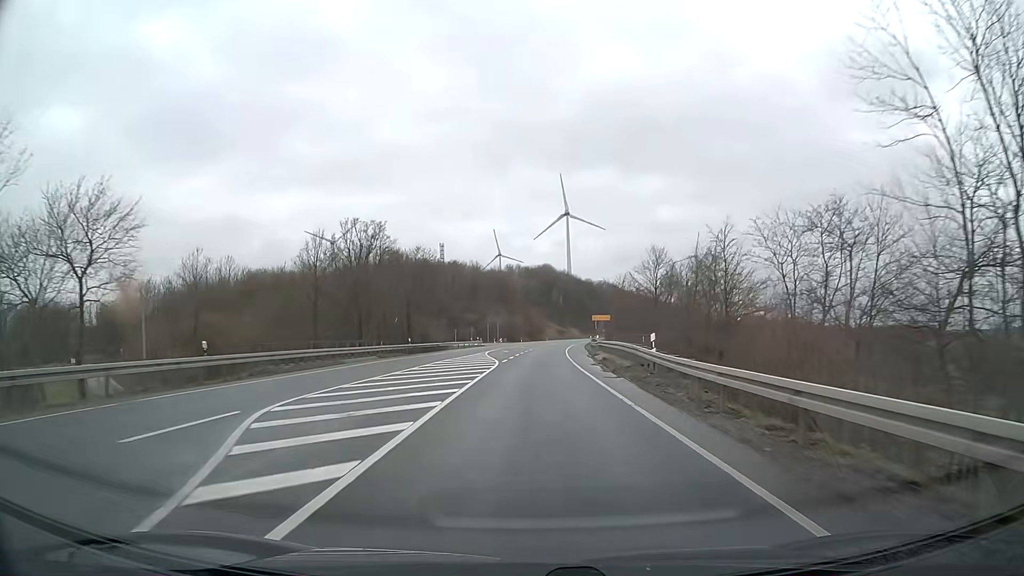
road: primary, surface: asphalt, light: Day
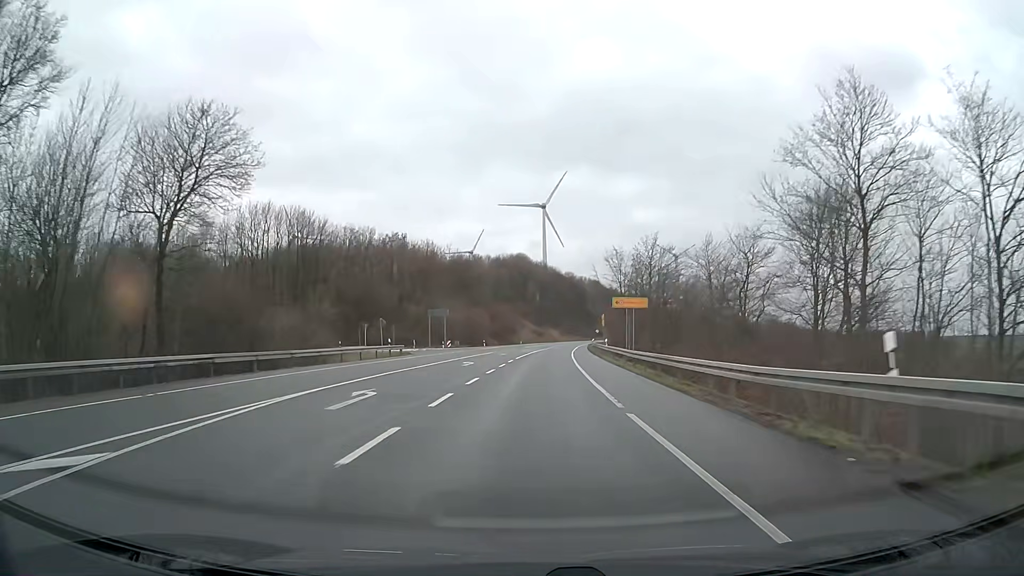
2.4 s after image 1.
(+1.0, +47.8) m; +2°
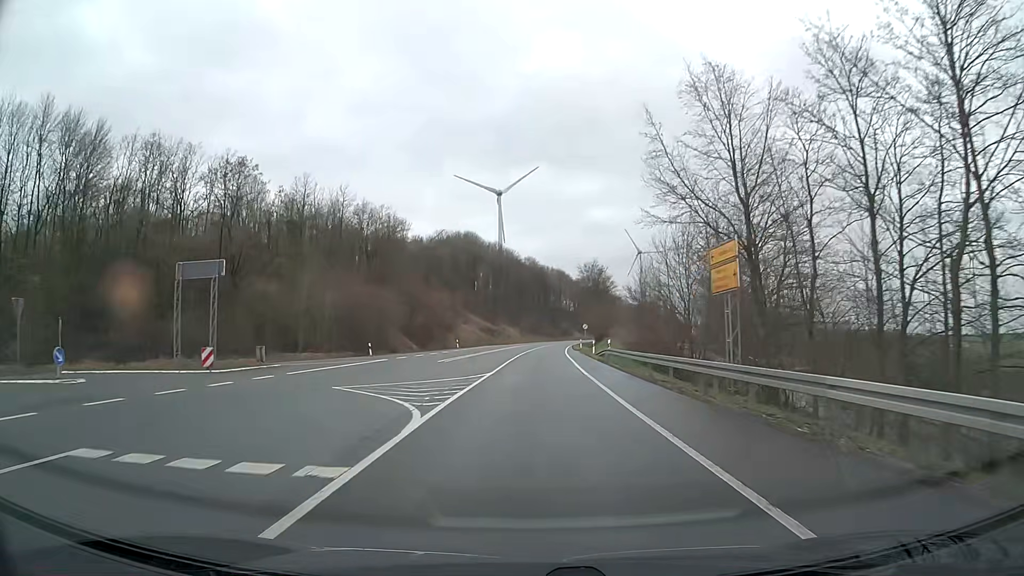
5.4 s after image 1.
(+1.6, +55.9) m; +4°
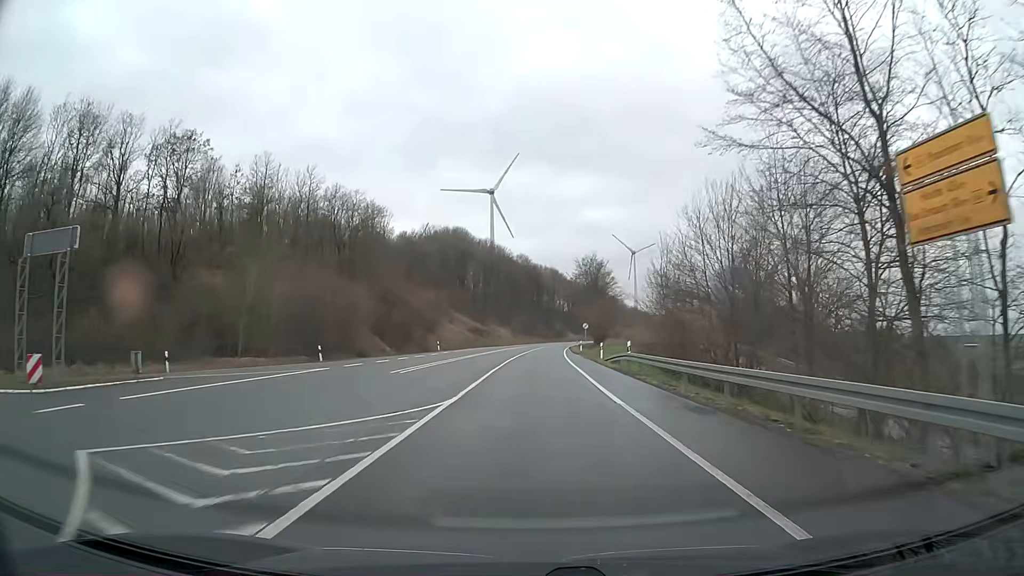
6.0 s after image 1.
(0.0, +11.0) m; 0°
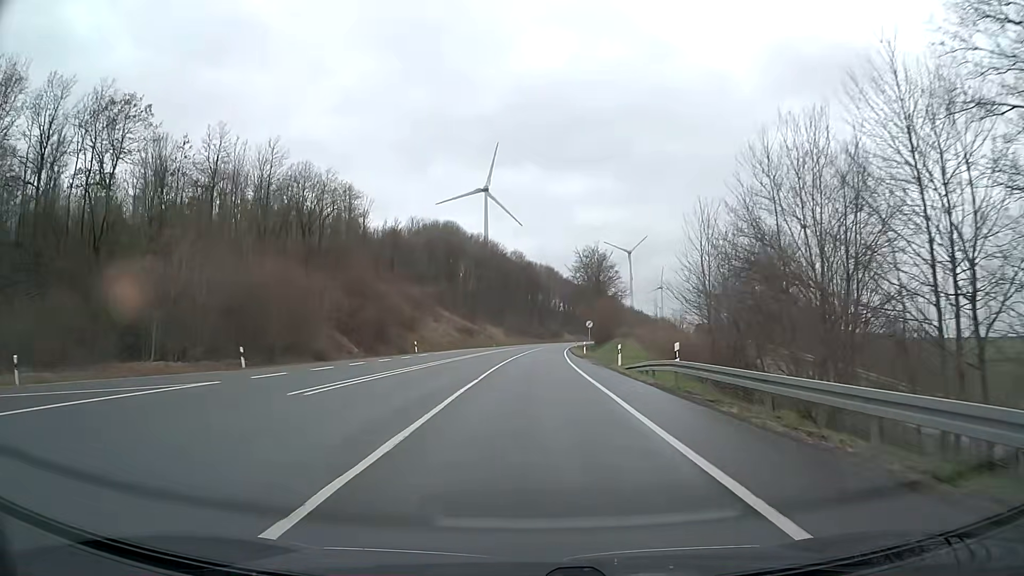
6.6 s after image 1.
(0.0, +11.0) m; +1°
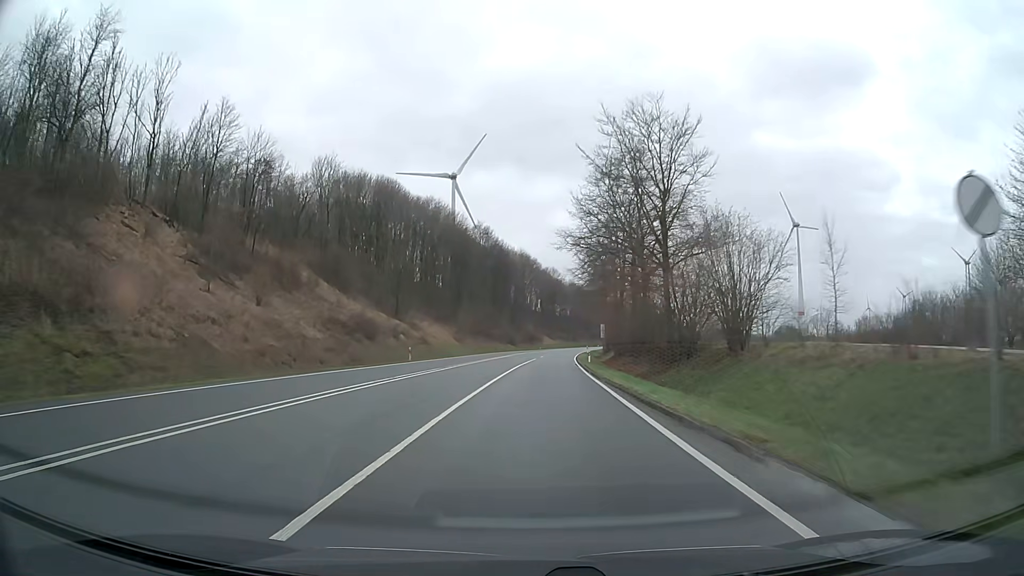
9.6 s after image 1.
(+1.1, +57.5) m; +2°
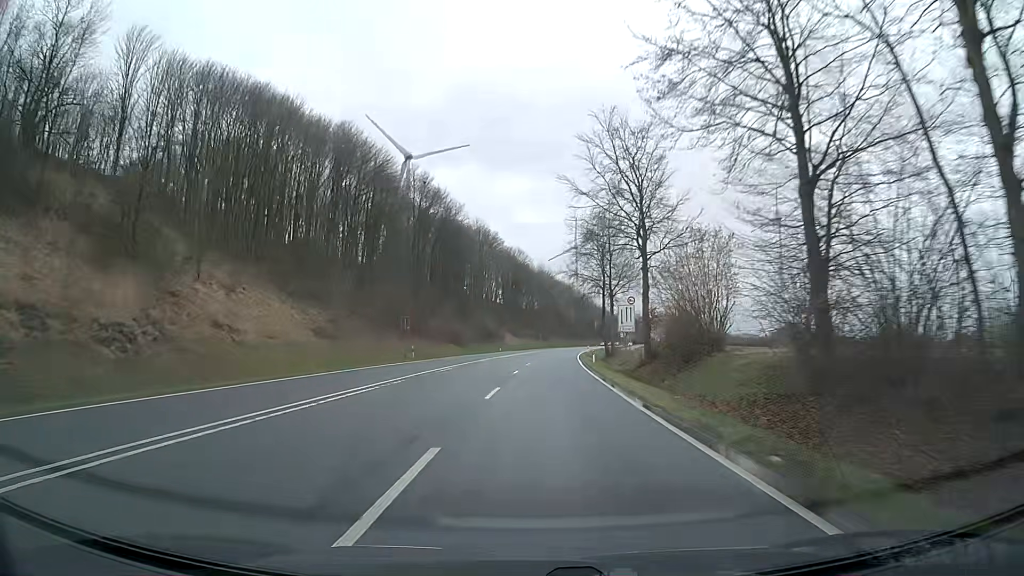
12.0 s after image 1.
(+1.4, +50.9) m; +3°
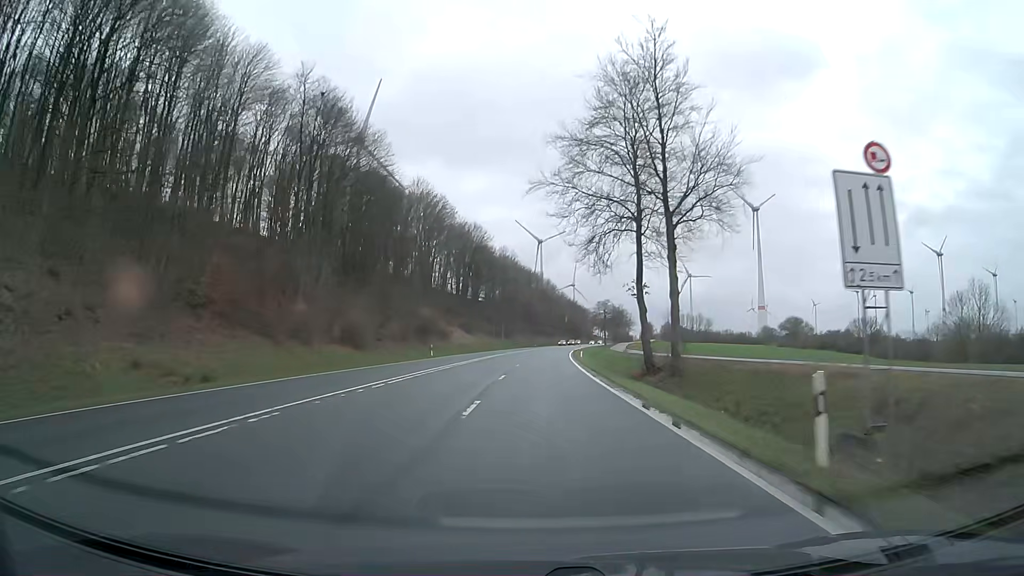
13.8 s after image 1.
(+1.1, +40.9) m; +3°
(0, +10) (0, +20) (0, +30) (+1, +40) (+1, +50) (+2, +60) (+2, +70) (+3, +80) (+4, +90) (+5, +100) m
